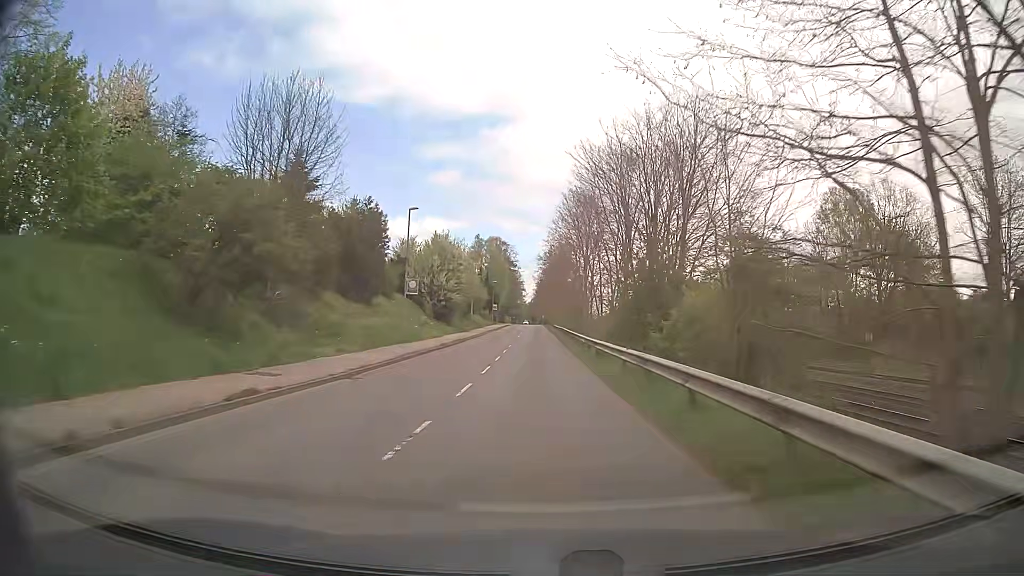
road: tertiary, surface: asphalt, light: Day
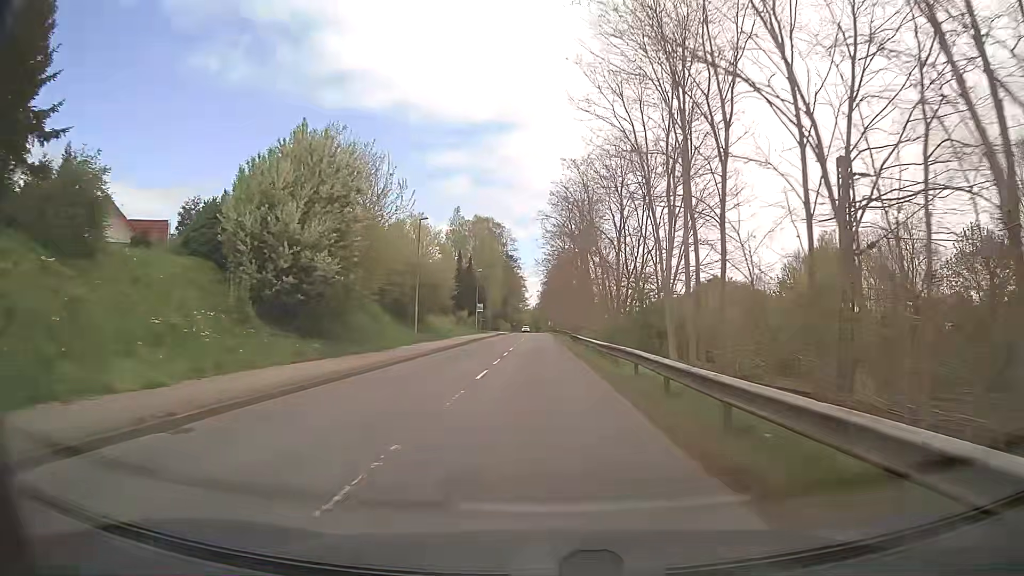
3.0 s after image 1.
(-0.1, +38.0) m; 0°
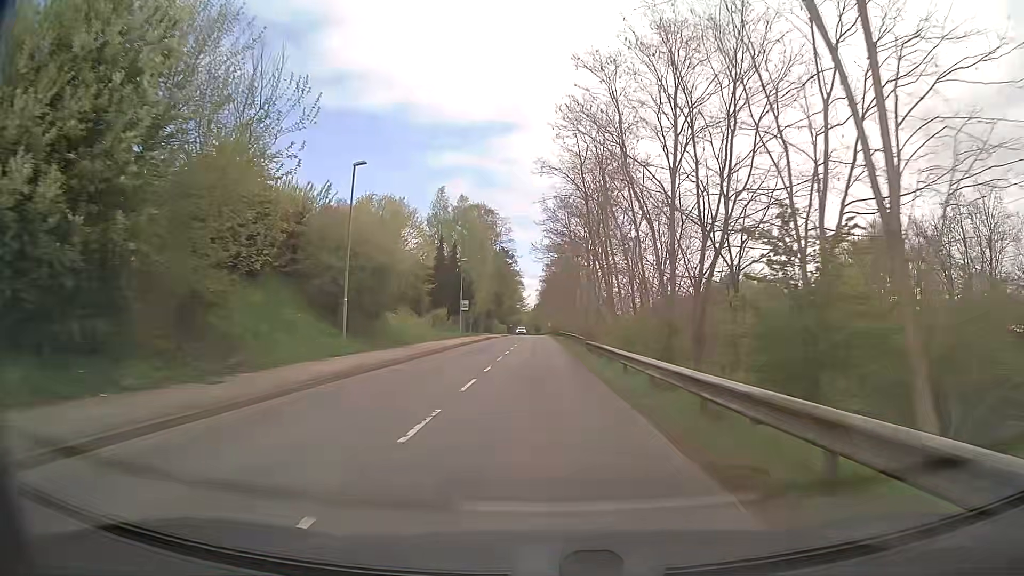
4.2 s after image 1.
(+0.1, +15.1) m; 0°
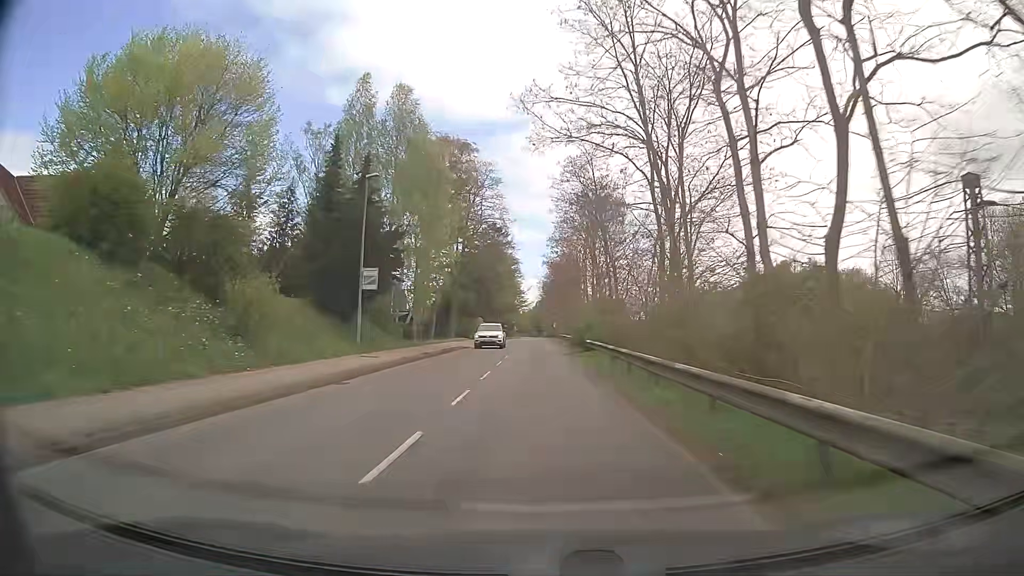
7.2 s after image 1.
(-0.2, +37.7) m; -1°
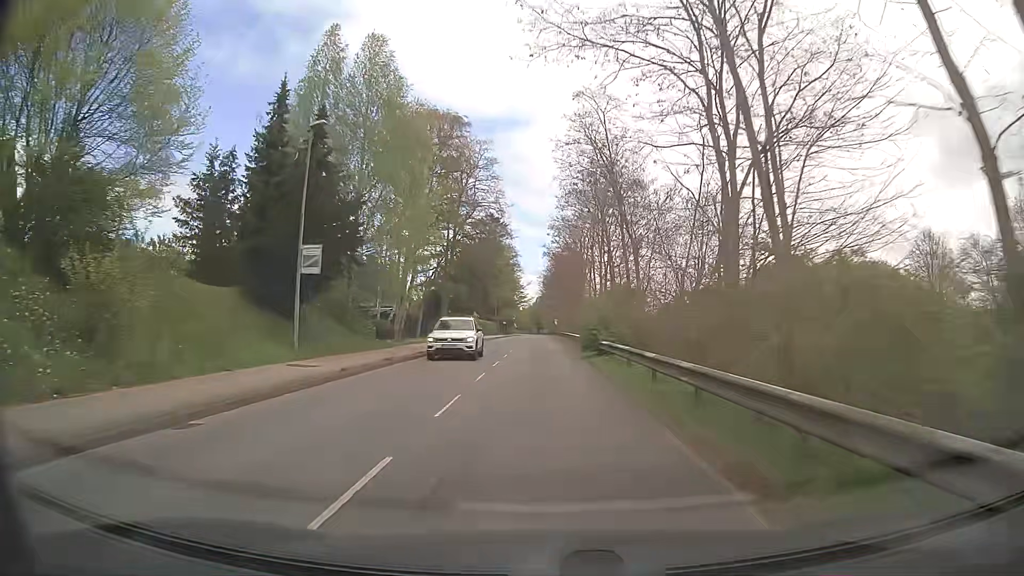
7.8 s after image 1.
(0.0, +7.6) m; 0°
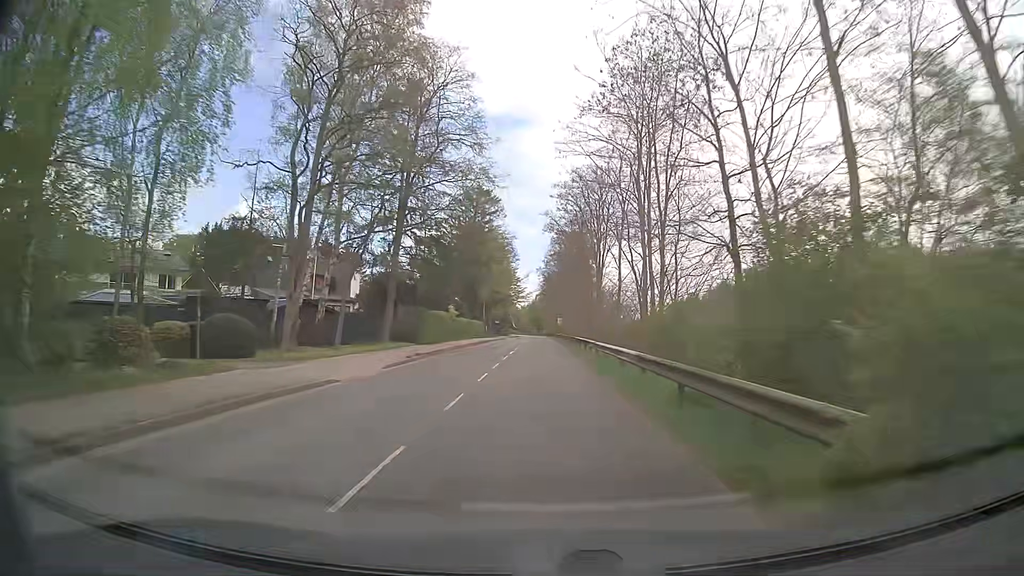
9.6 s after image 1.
(-0.1, +22.9) m; 0°
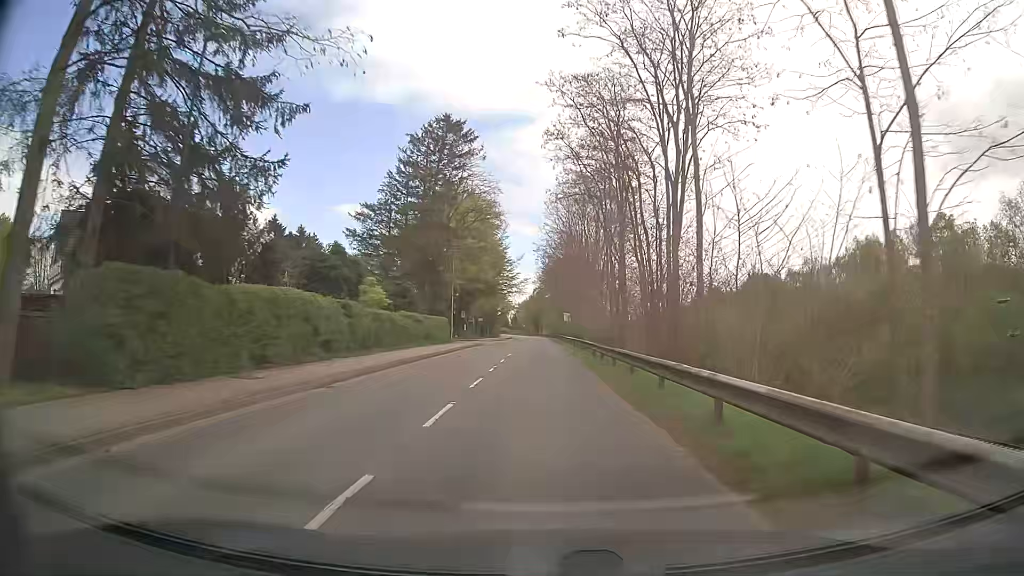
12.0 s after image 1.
(-0.2, +30.7) m; -1°
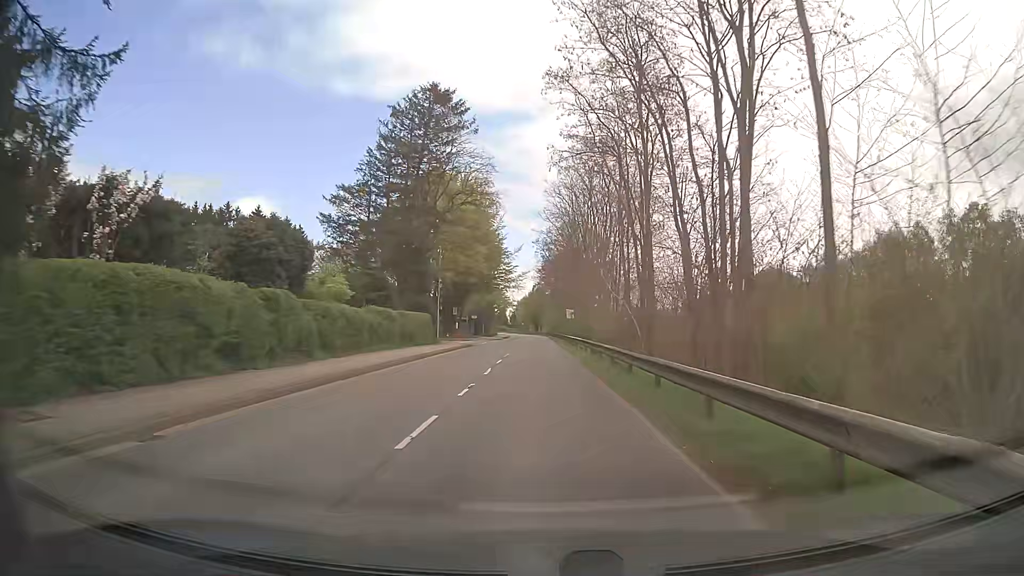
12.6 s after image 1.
(0.0, +7.7) m; 0°
